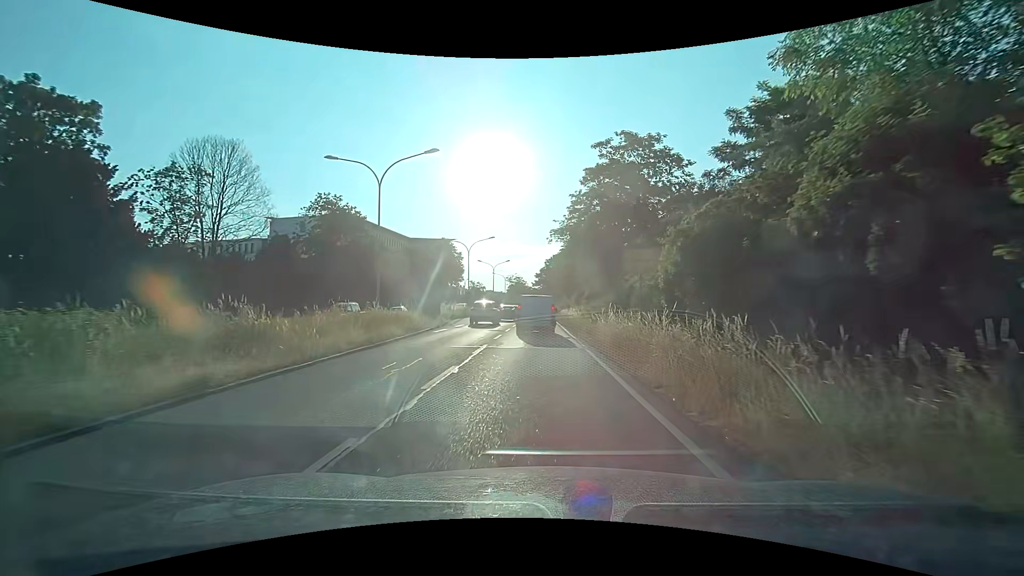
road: trunk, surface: asphalt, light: Day
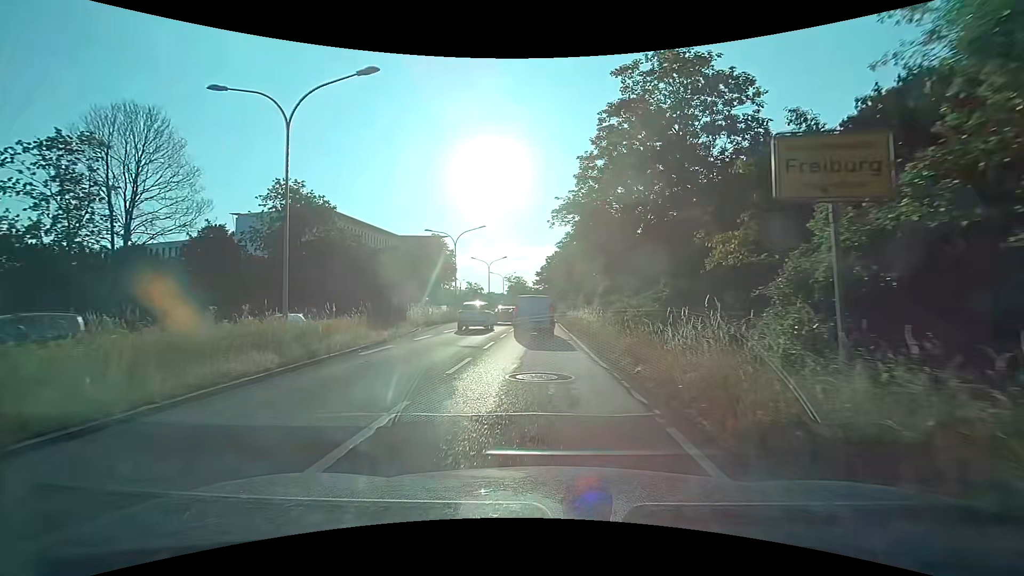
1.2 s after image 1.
(0.0, +9.9) m; 0°
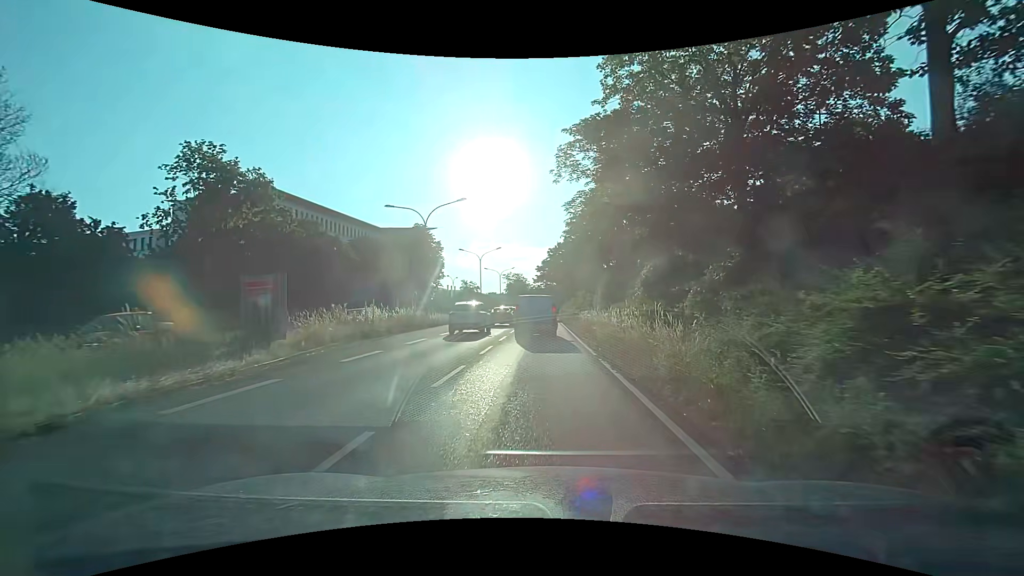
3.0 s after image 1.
(0.0, +13.8) m; 0°
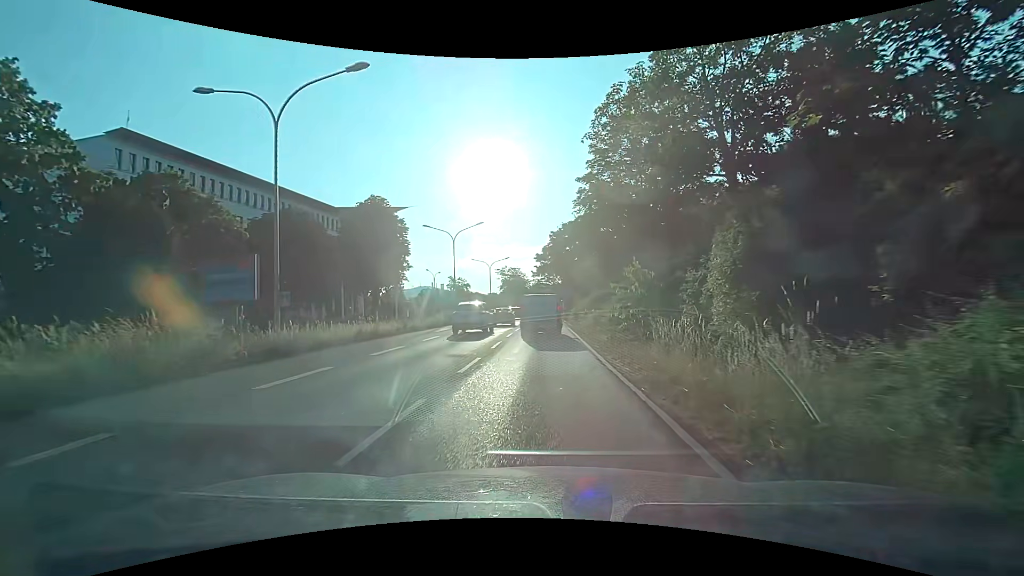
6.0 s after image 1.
(-0.1, +22.3) m; -1°
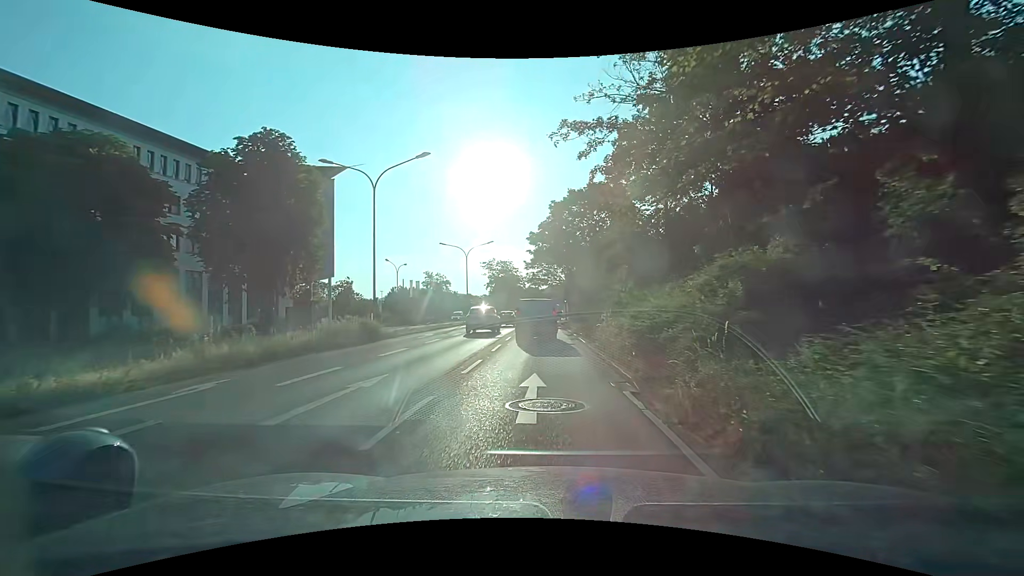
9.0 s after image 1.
(+0.1, +23.7) m; -1°
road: primary
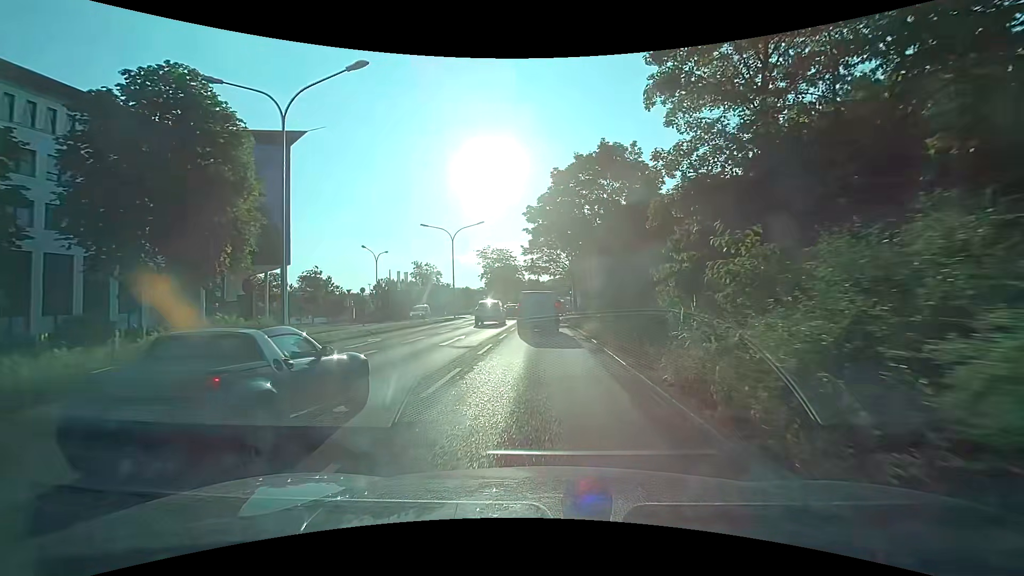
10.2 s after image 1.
(+0.2, +9.8) m; +1°
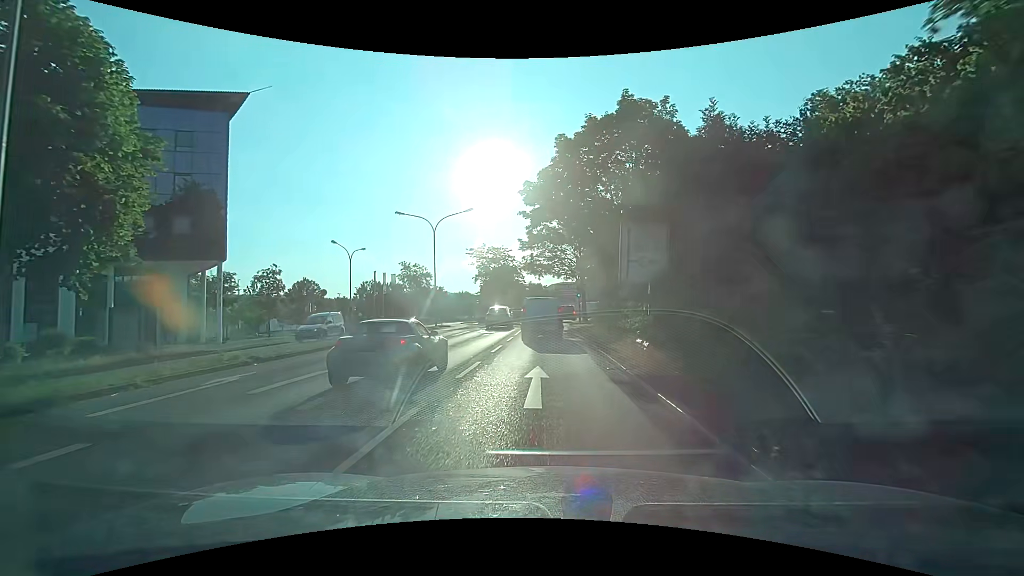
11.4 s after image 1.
(0.0, +9.6) m; -1°
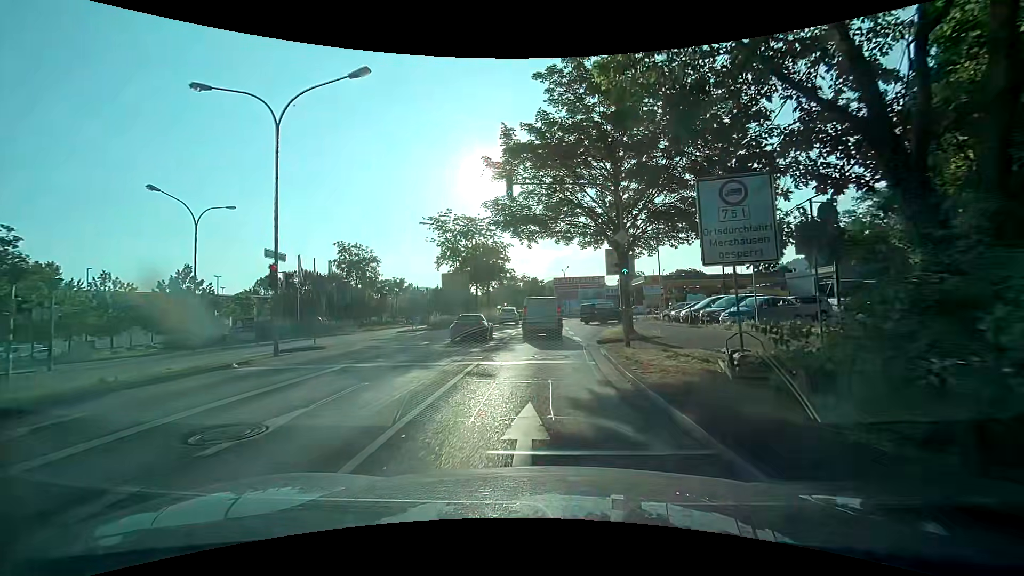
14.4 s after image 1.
(0.0, +24.8) m; 0°
(0, +10) (0, +20) (+2, +30) (+3, +40) (+3, +50) (+3, +60) (+3, +70) (+6, +80) (+11, +88) (+19, +94) m
